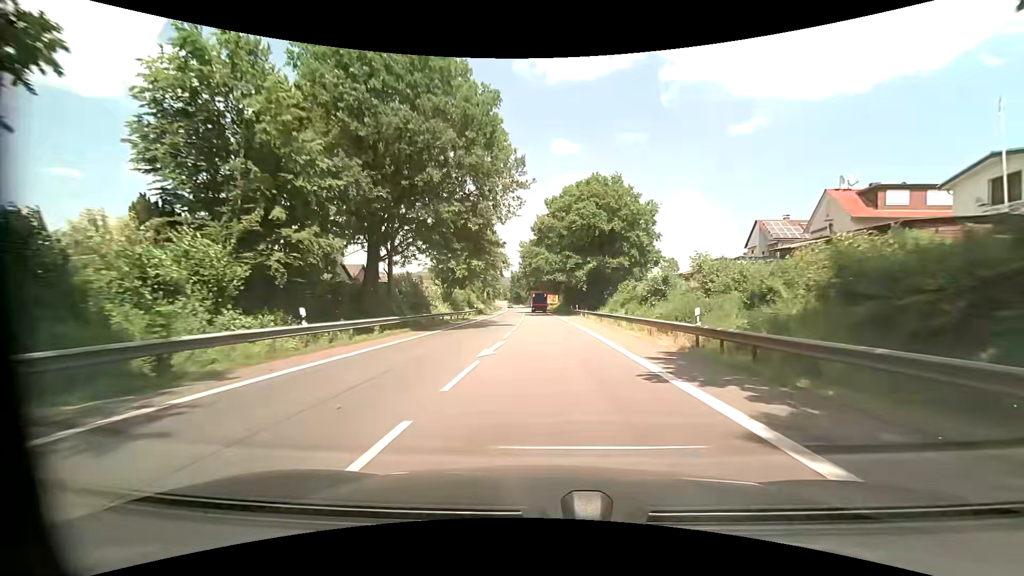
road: primary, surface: asphalt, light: Day
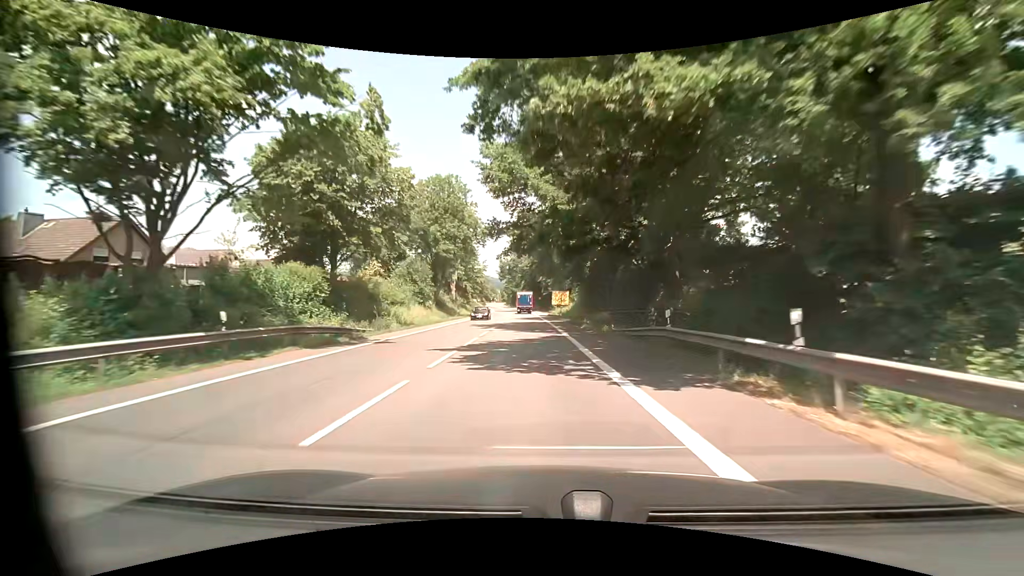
(-0.2, +50.9) m; 0°
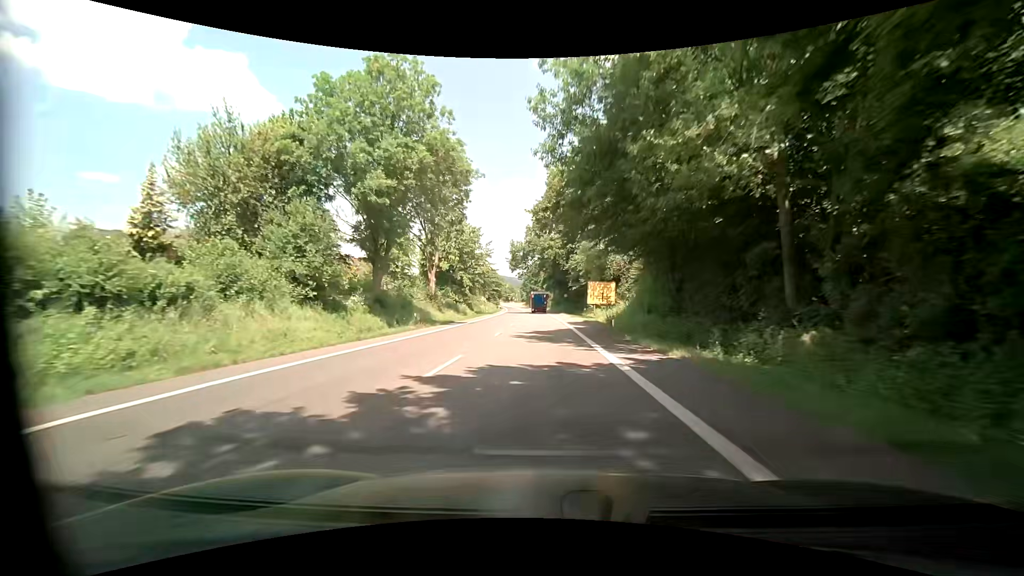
(-0.9, +31.6) m; -2°
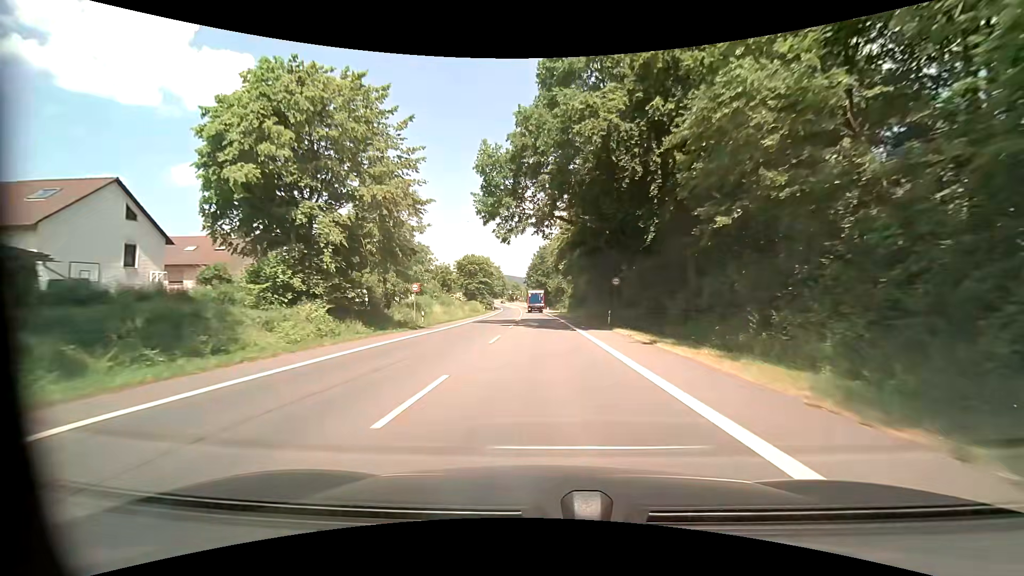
(-1.1, +52.1) m; -1°
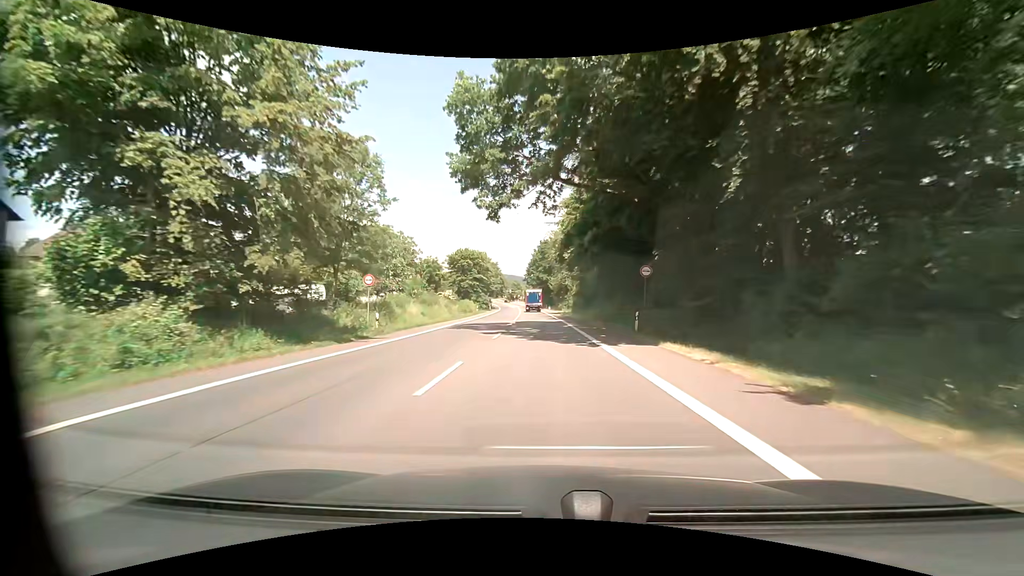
(-0.1, +10.2) m; -1°
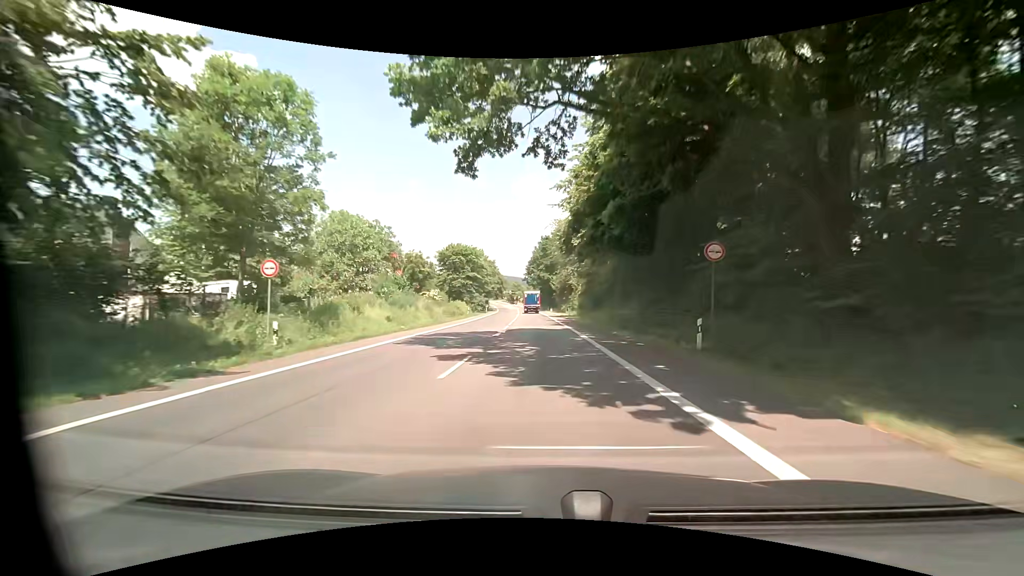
(+0.1, +10.1) m; 0°
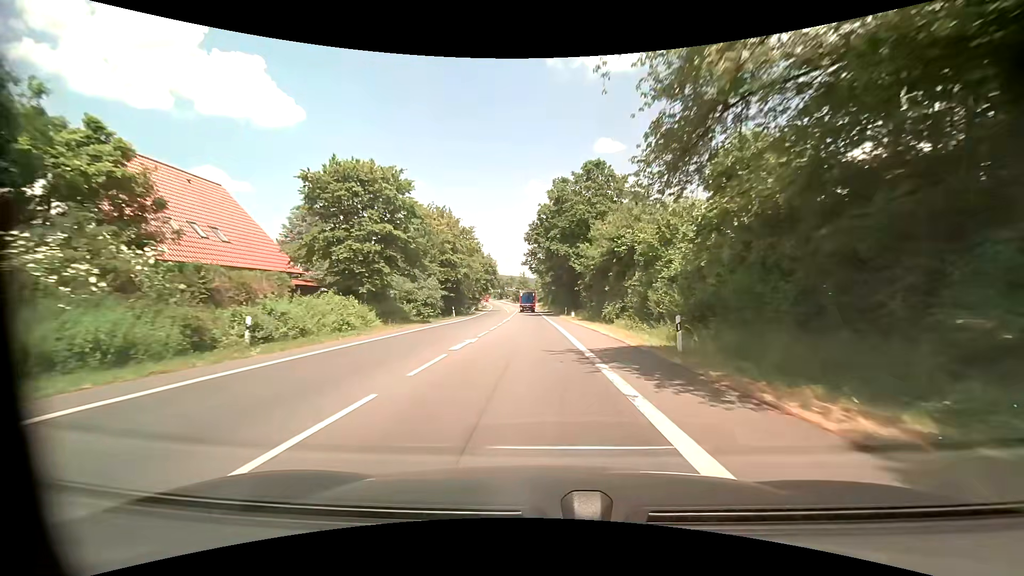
(-0.2, +49.5) m; -1°
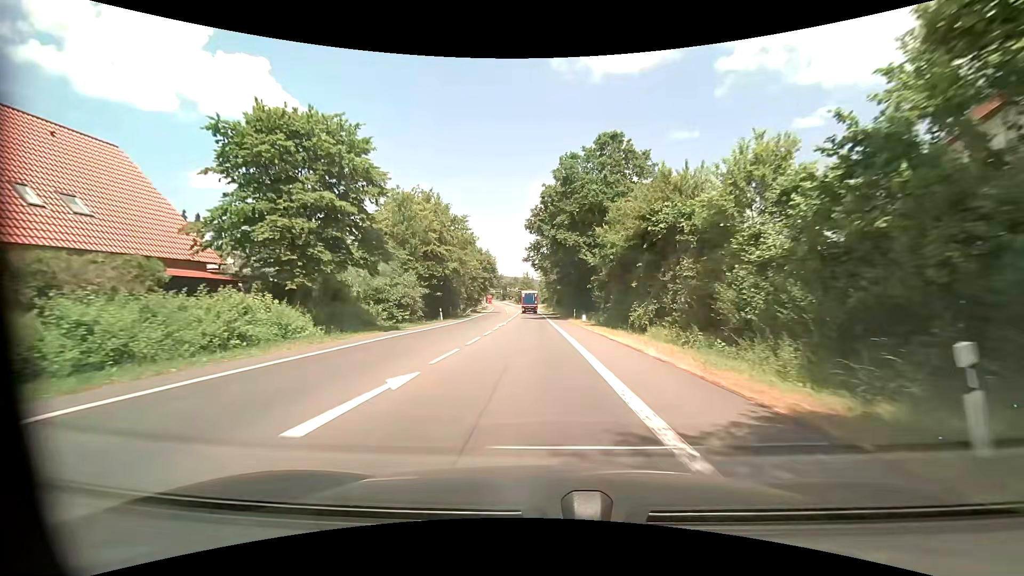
(-0.1, +9.8) m; -1°
(0, +10) (0, +20) (0, +30) (0, +40) (-1, +50) (-1, +60) (-2, +70) (-2, +80) (-2, +90) (-3, +100) m
